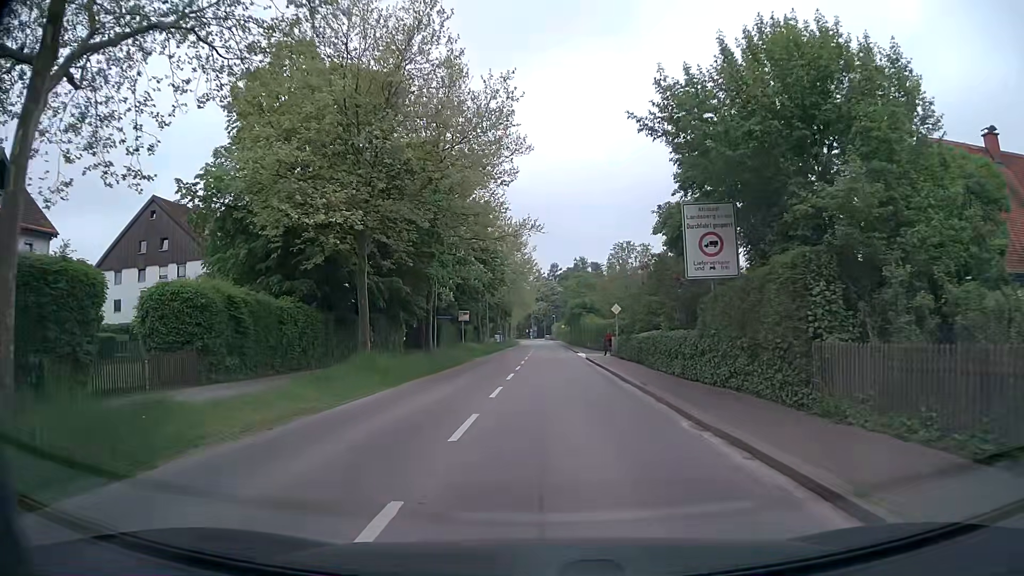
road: secondary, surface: asphalt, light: Day
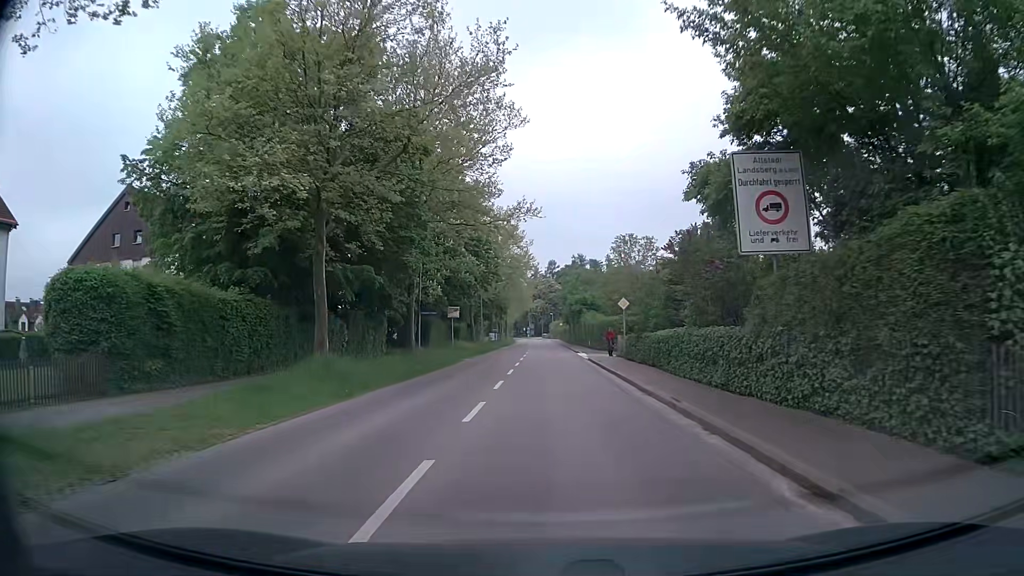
(0.0, +4.6) m; 0°
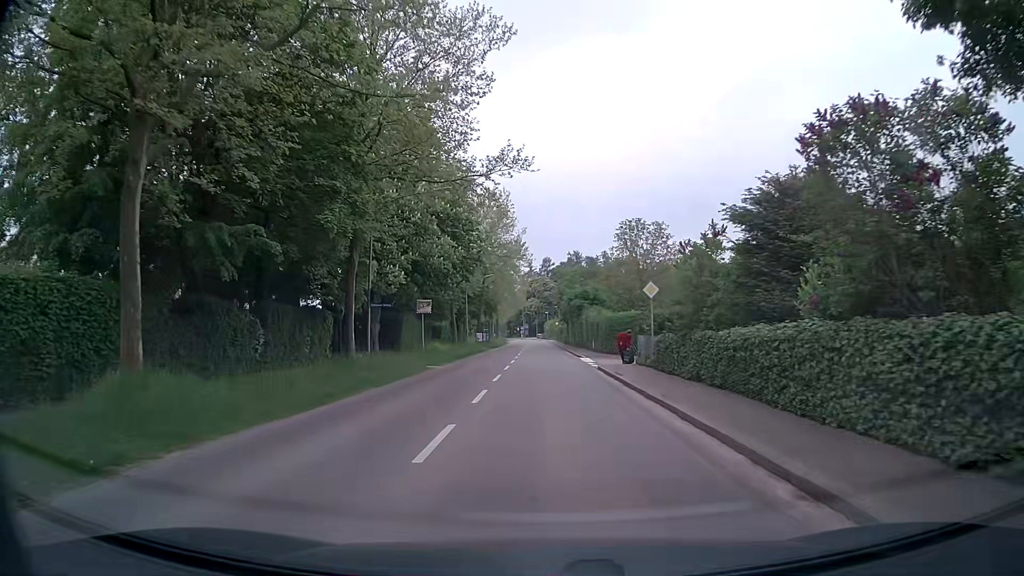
(+0.1, +9.8) m; 0°
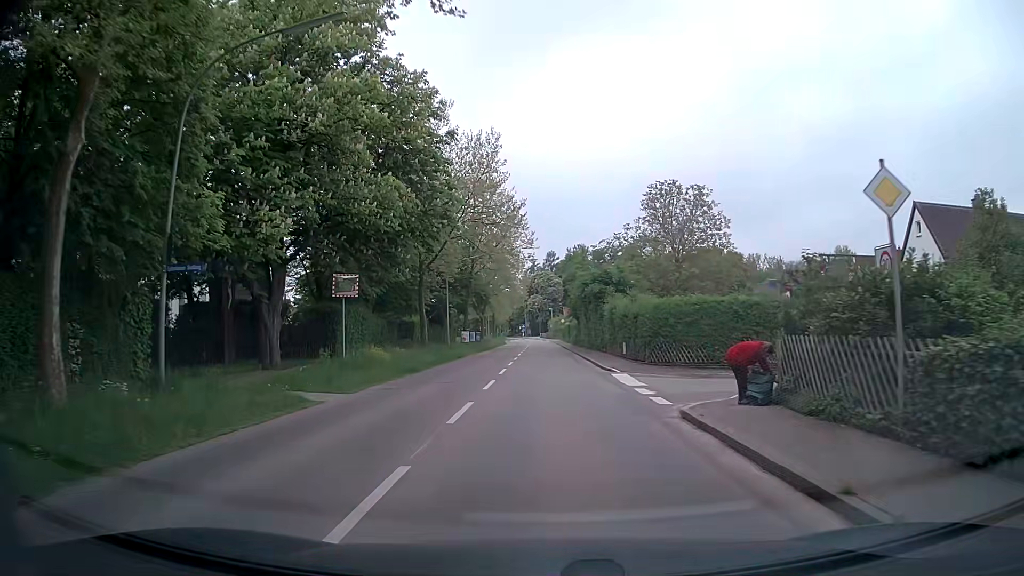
(+0.2, +15.9) m; 0°
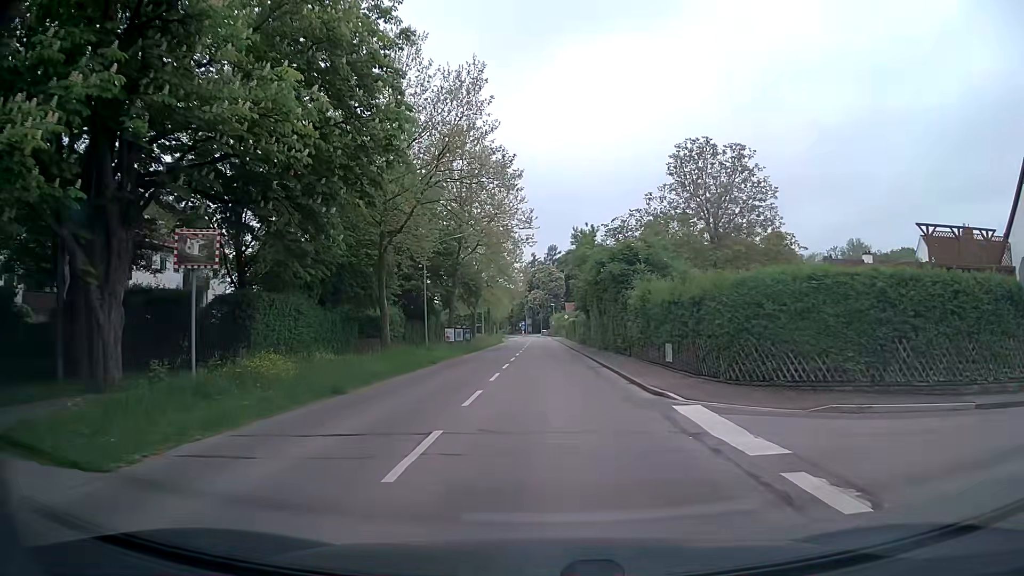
(+0.1, +10.1) m; +1°
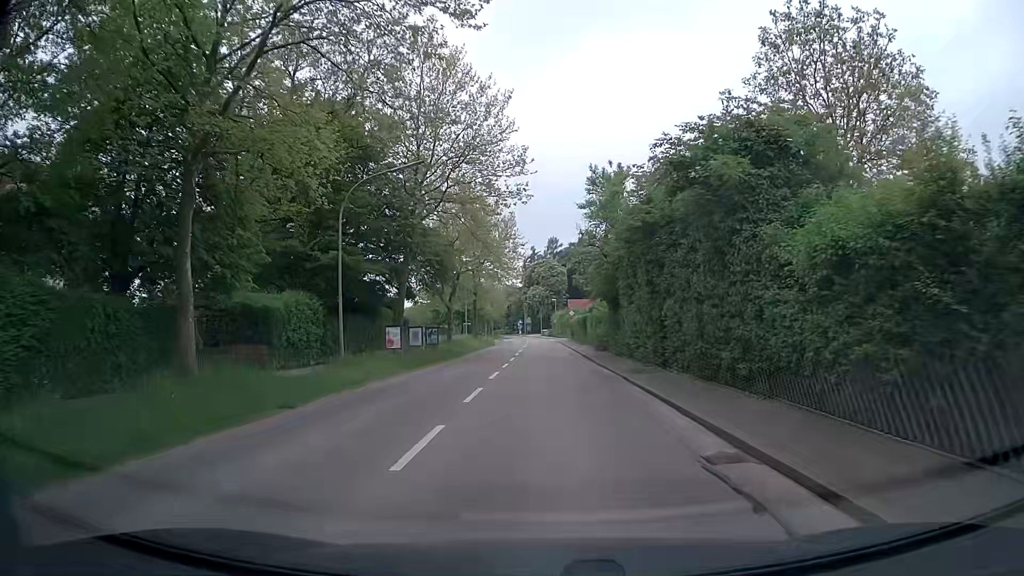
(0.0, +17.4) m; 0°
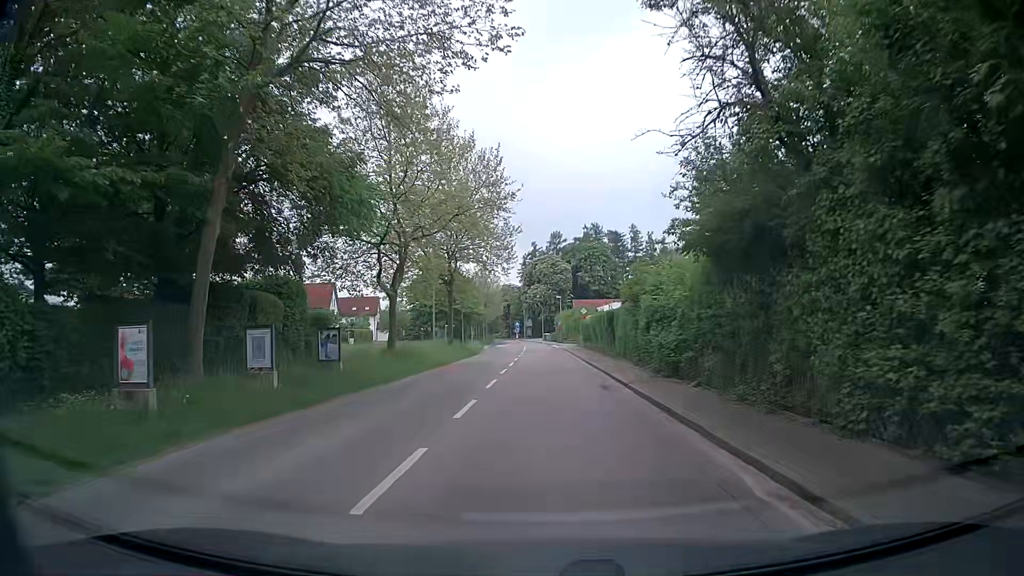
(-0.1, +19.8) m; -1°
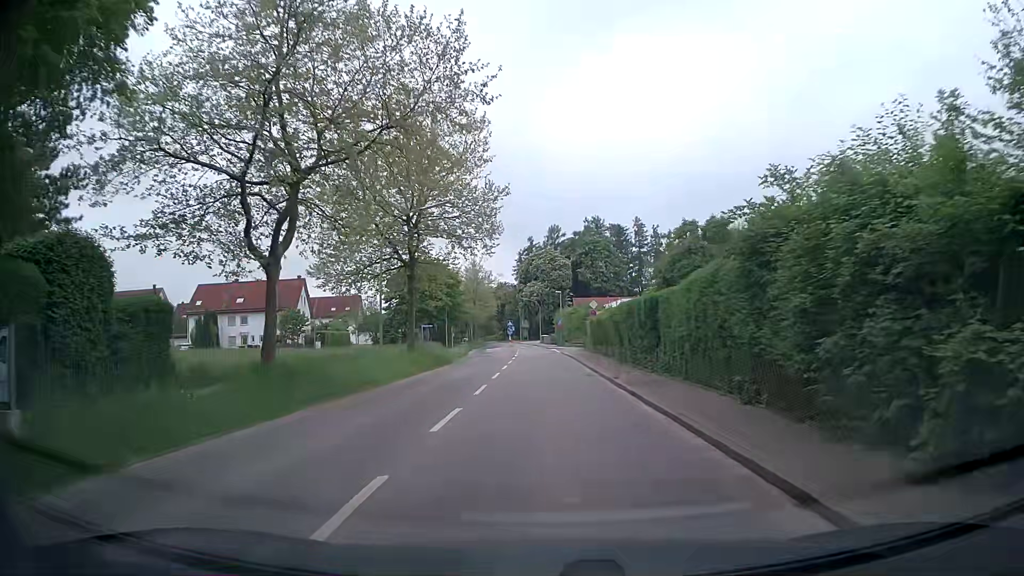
(+0.2, +13.9) m; +1°
(0, +10) (0, +20) (0, +30) (0, +40) (0, +50) (-1, +60) (-1, +70) (-1, +80) (-2, +90) (-3, +100) m
